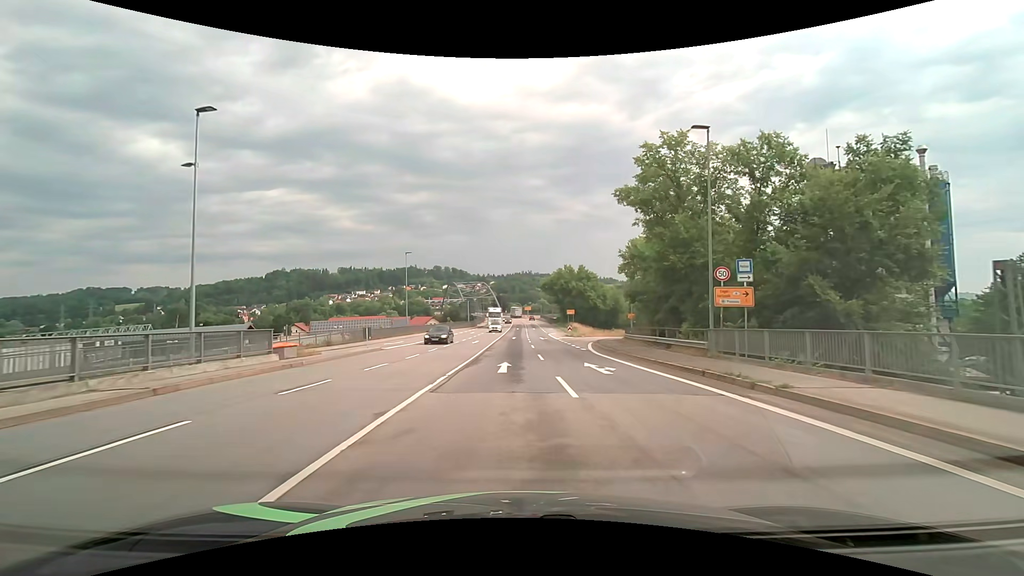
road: primary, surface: asphalt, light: Day
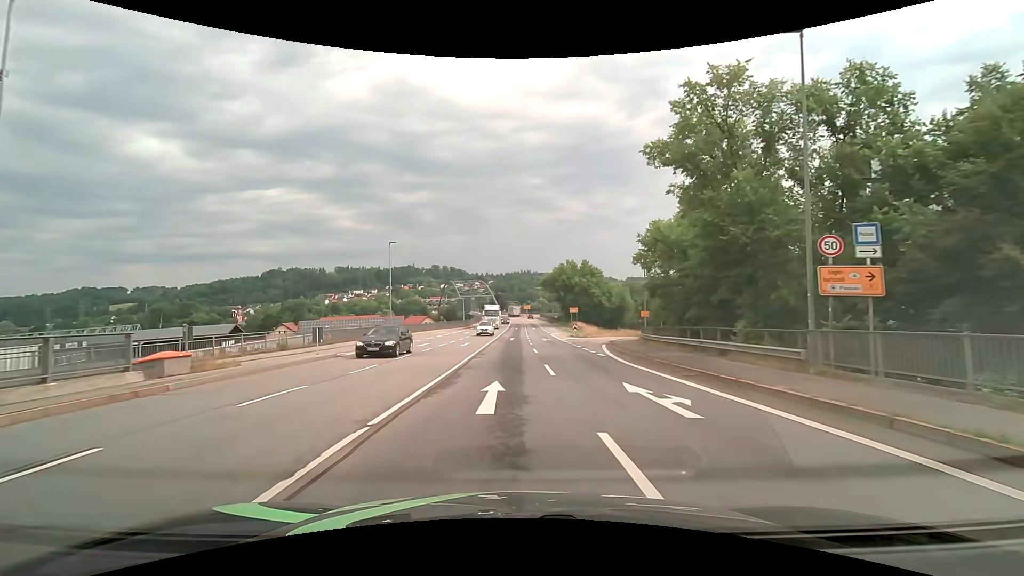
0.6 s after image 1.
(0.0, +7.5) m; 0°
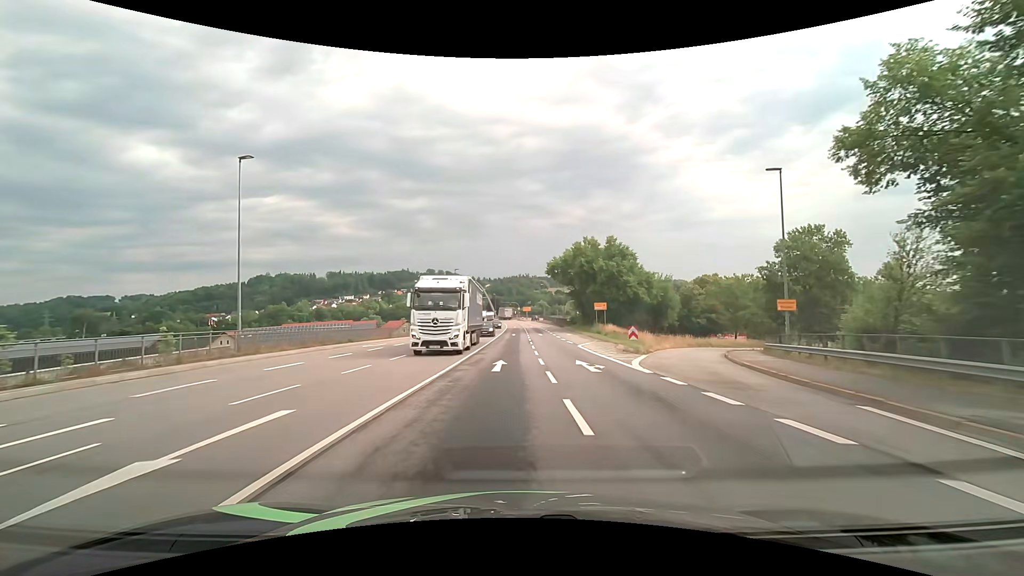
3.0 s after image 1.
(0.0, +30.3) m; 0°
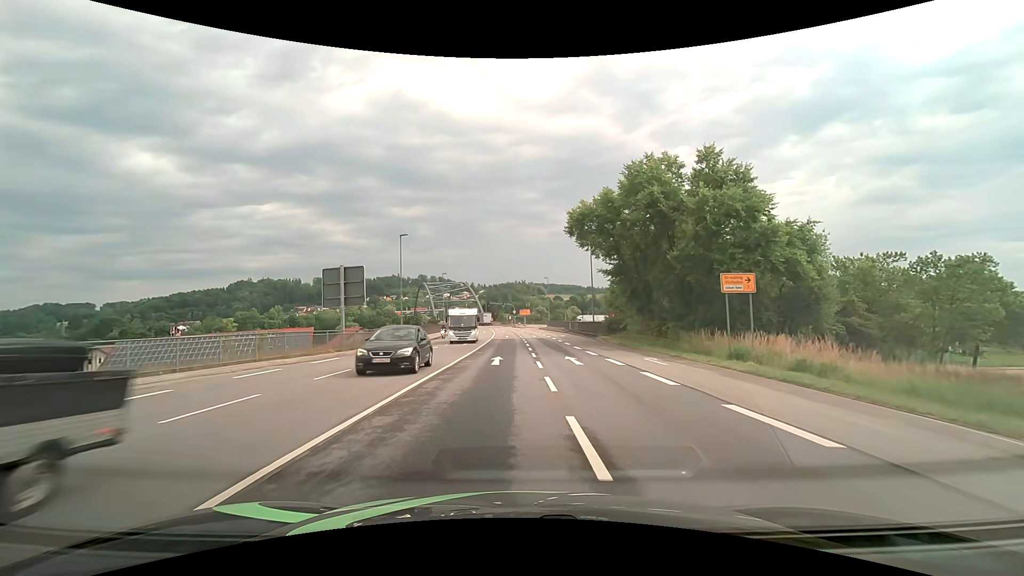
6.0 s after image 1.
(+0.1, +37.5) m; +1°
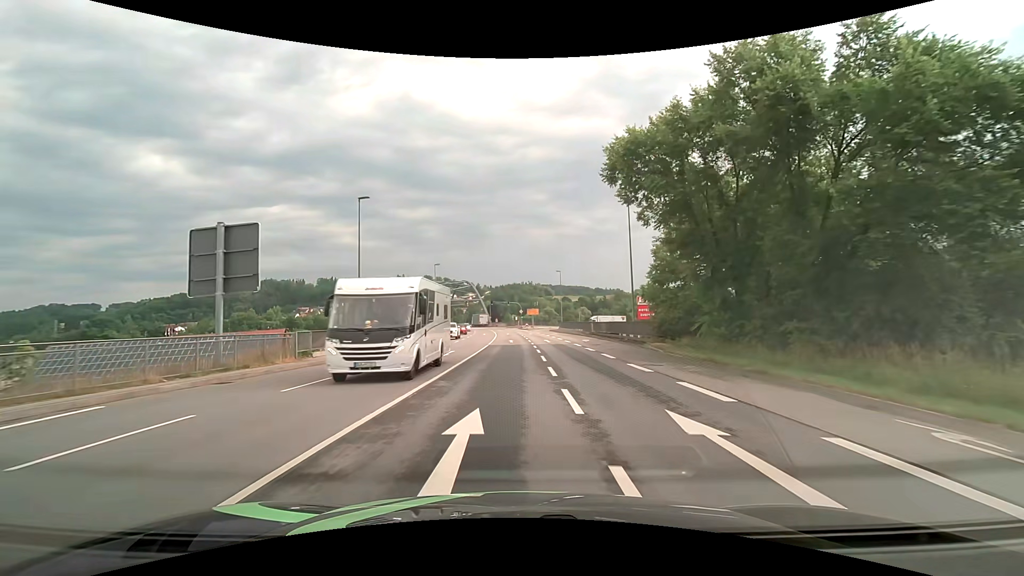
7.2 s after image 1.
(-0.1, +14.6) m; -1°
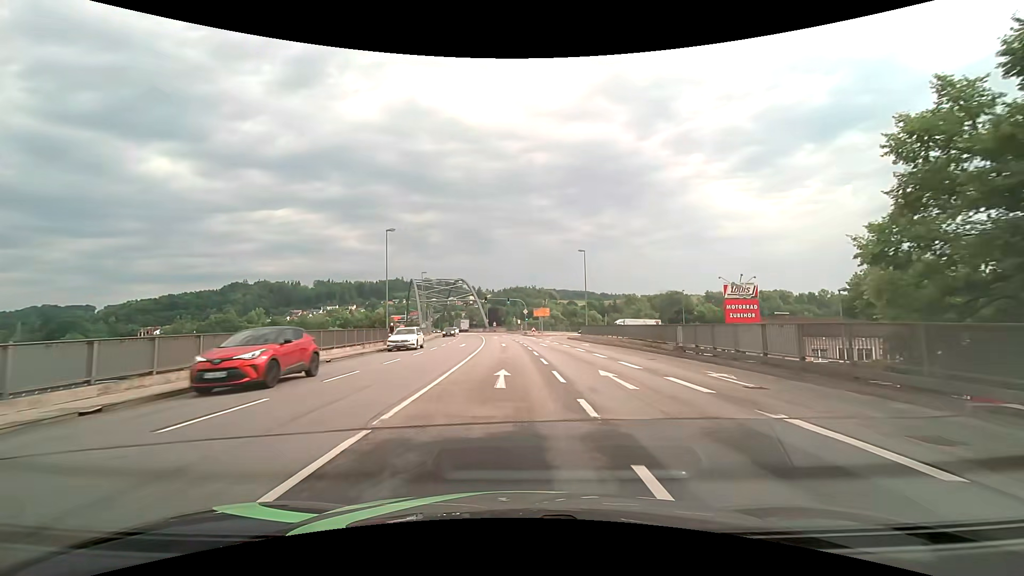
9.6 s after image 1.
(0.0, +28.2) m; -1°
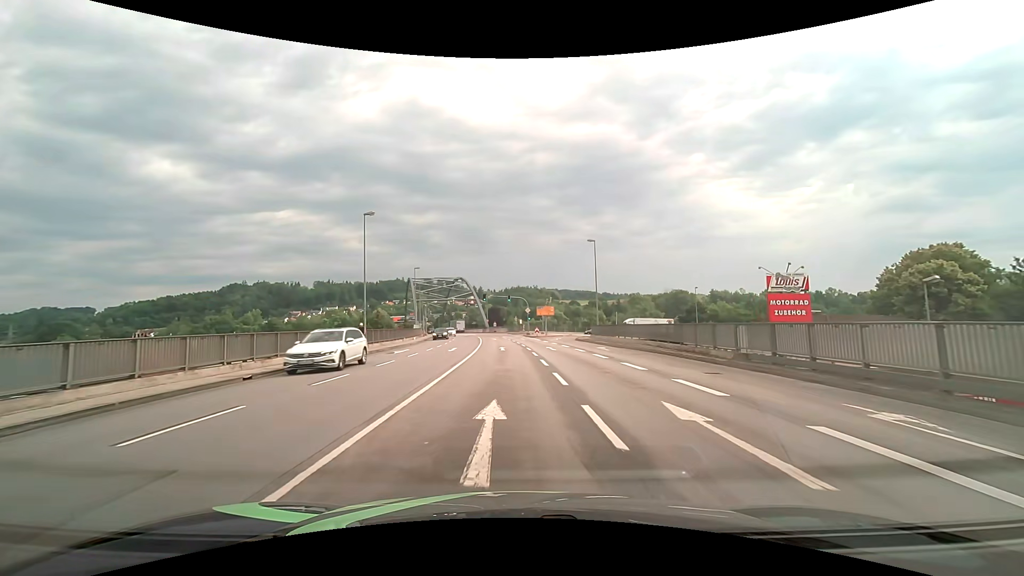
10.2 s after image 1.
(+0.1, +6.8) m; 0°
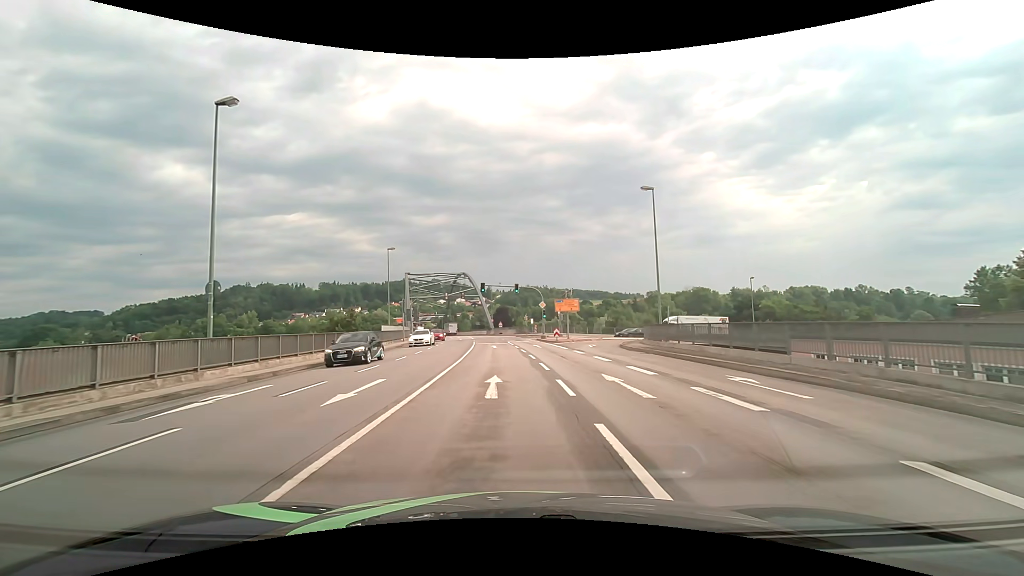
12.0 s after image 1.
(-0.1, +19.6) m; -1°
(0, +10) (0, +20) (-1, +30) (-2, +40) (-2, +50) (-3, +60) (-4, +70) (-6, +80) (-8, +90) (-10, +99) m
